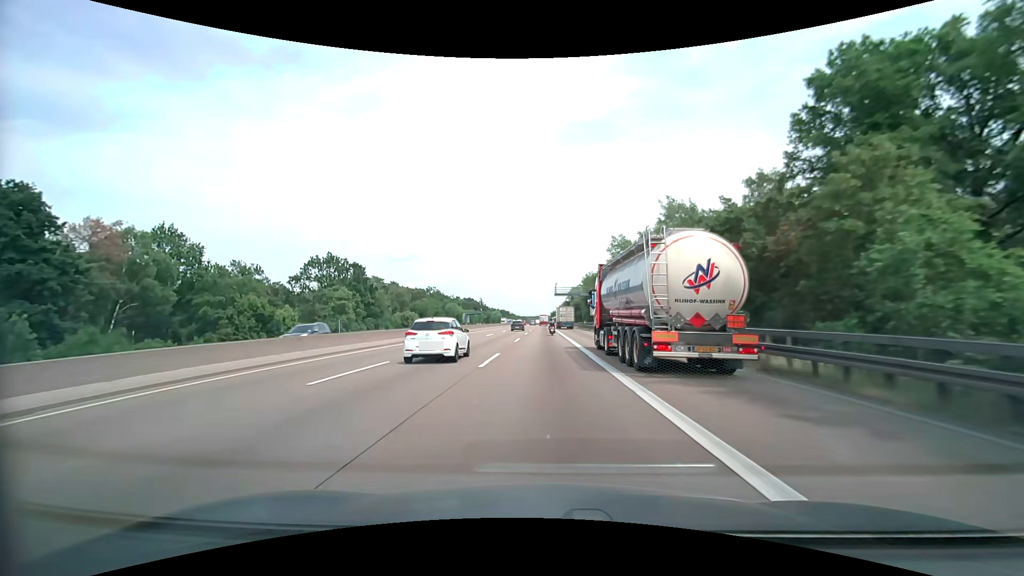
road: motorway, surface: asphalt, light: Day
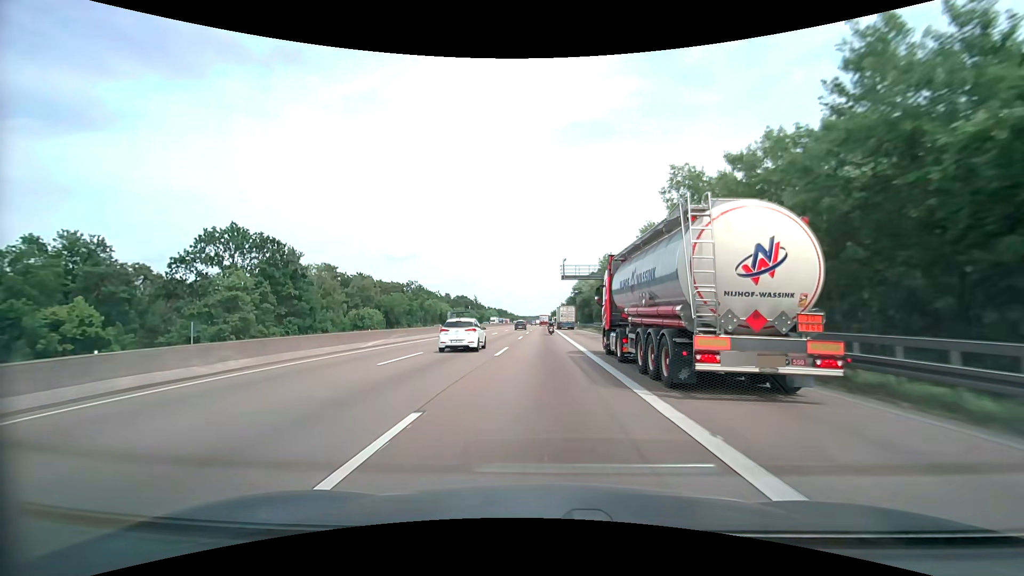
(0.0, +31.0) m; 0°
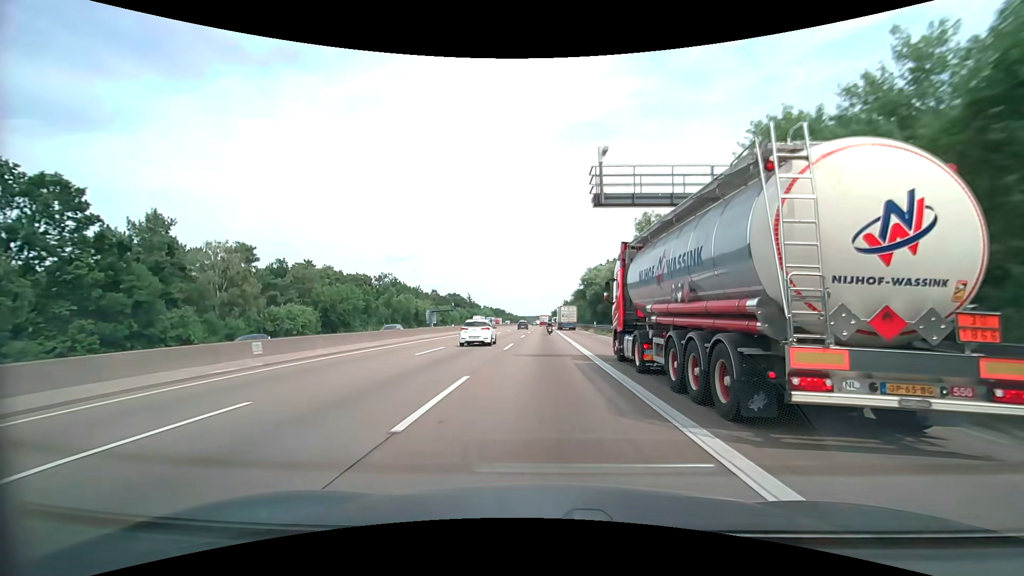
(0.0, +31.0) m; 0°
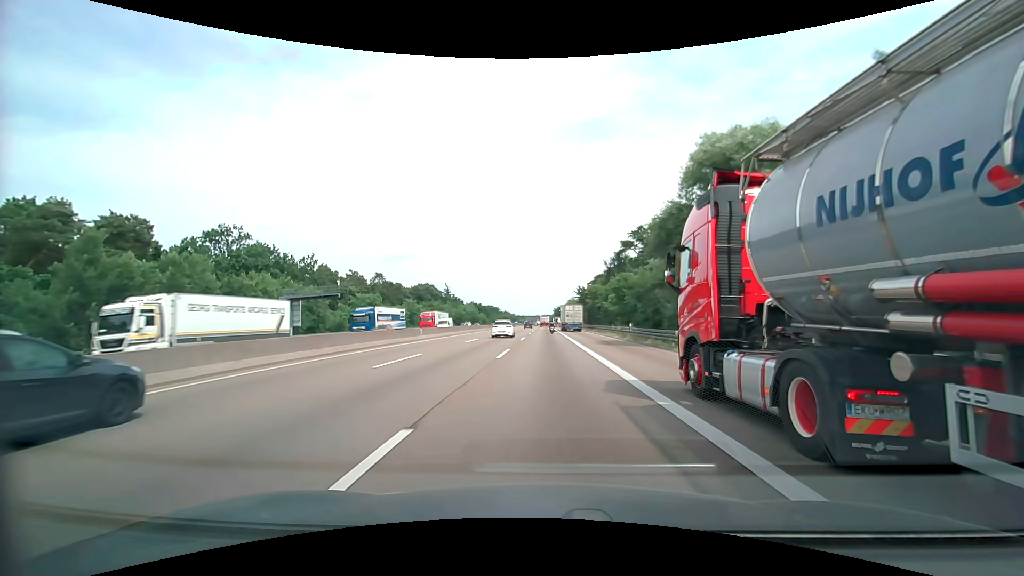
(-0.2, +77.5) m; 0°
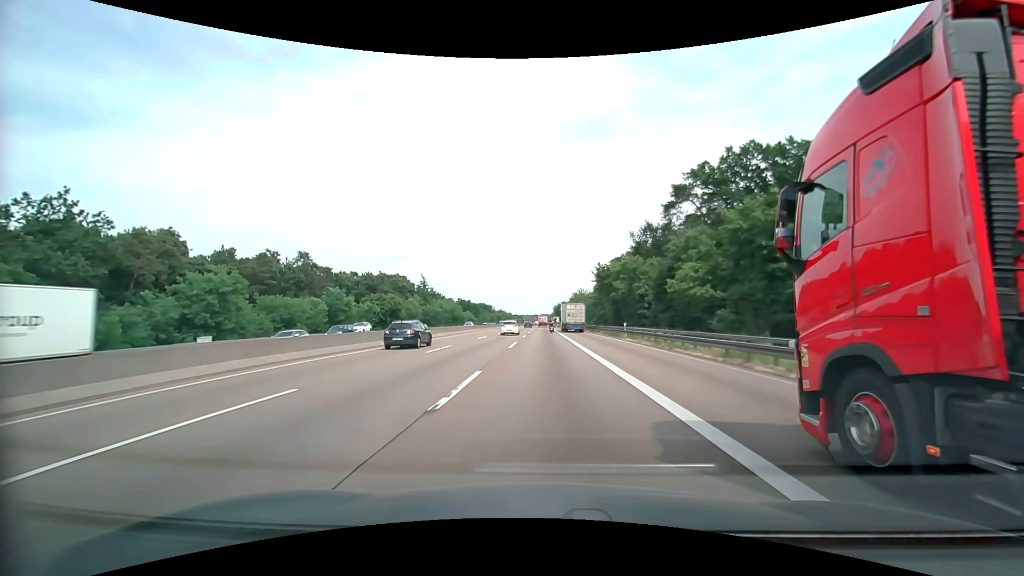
(0.0, +46.5) m; 0°
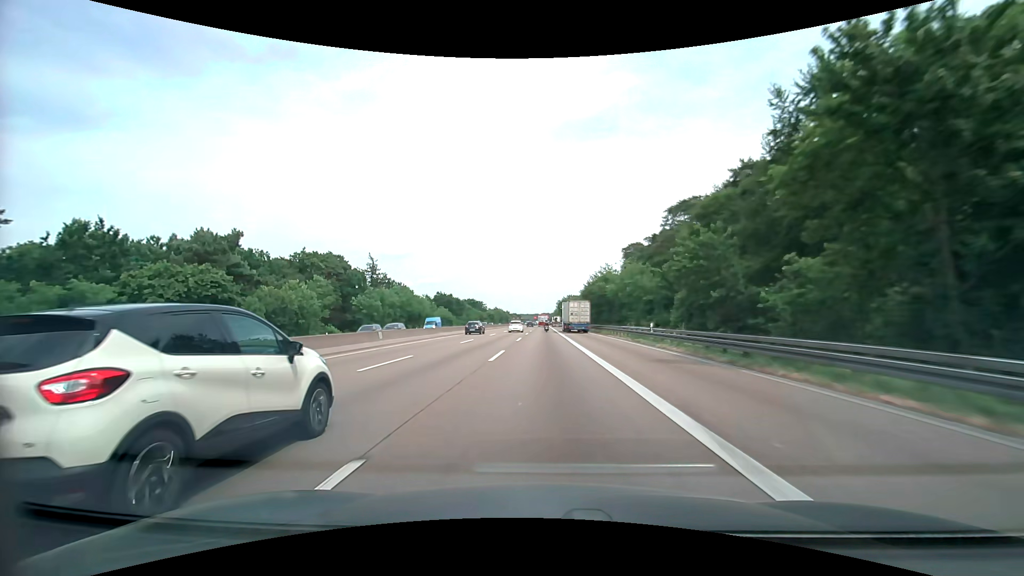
(0.0, +62.1) m; 0°
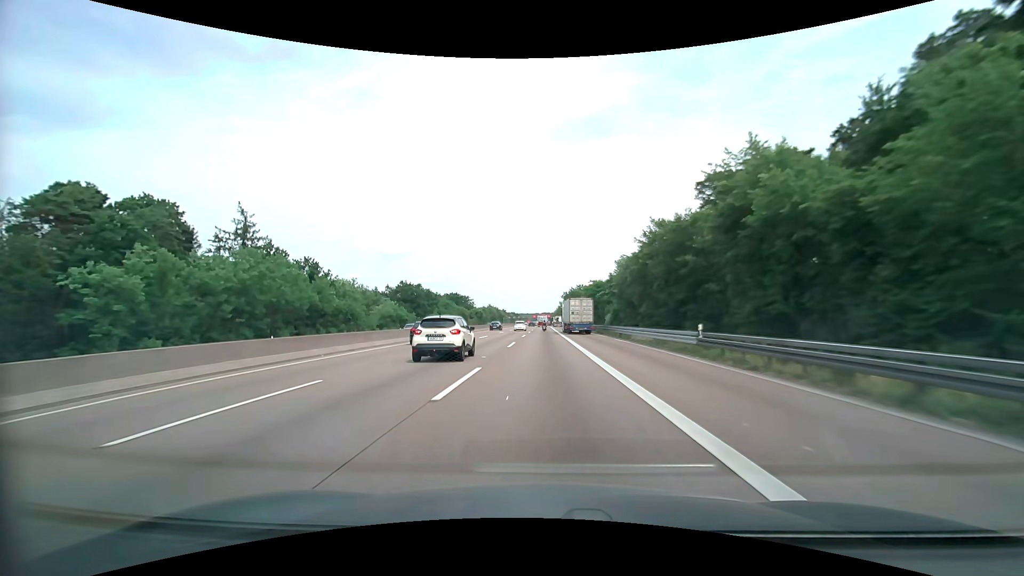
(-0.2, +62.0) m; 0°
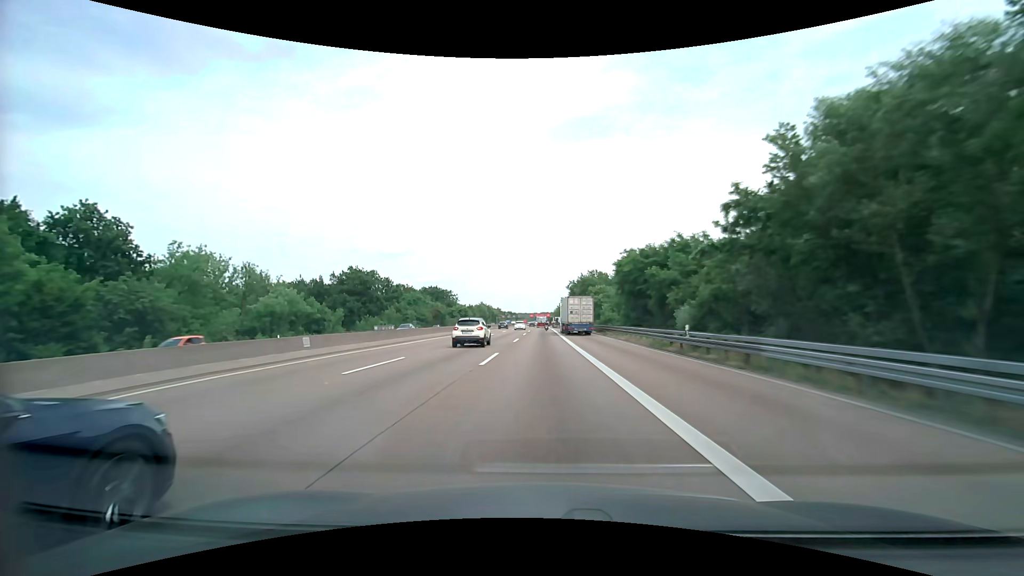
(0.0, +46.6) m; 0°
(0, +10) (0, +20) (0, +30) (0, +40) (0, +50) (0, +60) (0, +70) (0, +80) (0, +90) (0, +100) m
